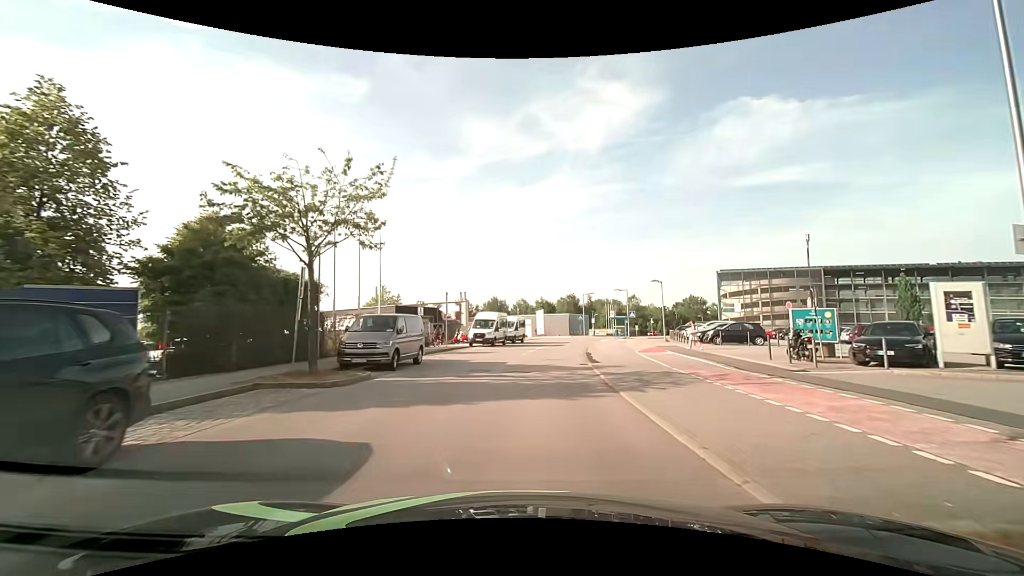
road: residential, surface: asphalt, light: Day
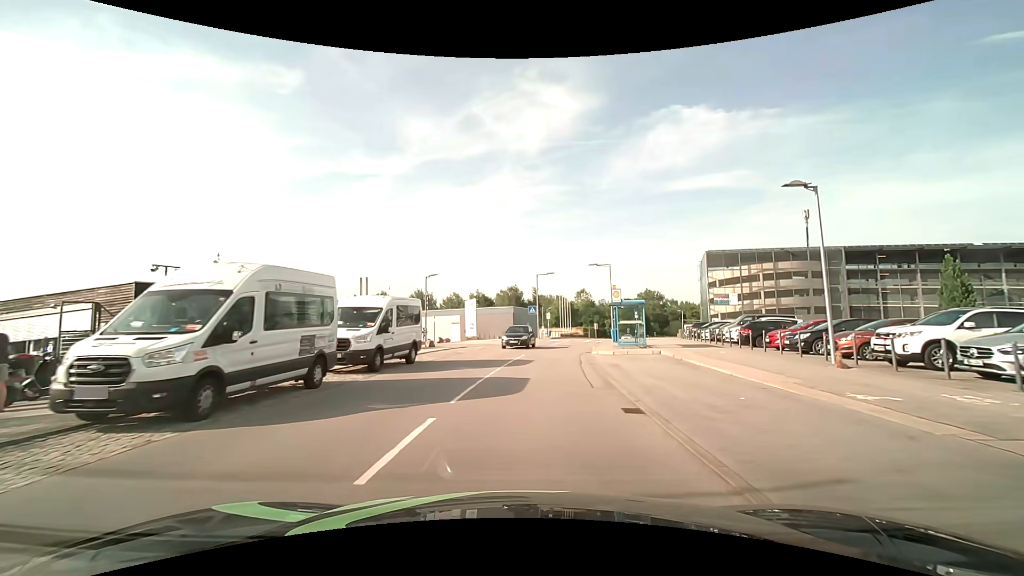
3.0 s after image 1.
(+2.0, +29.4) m; +7°
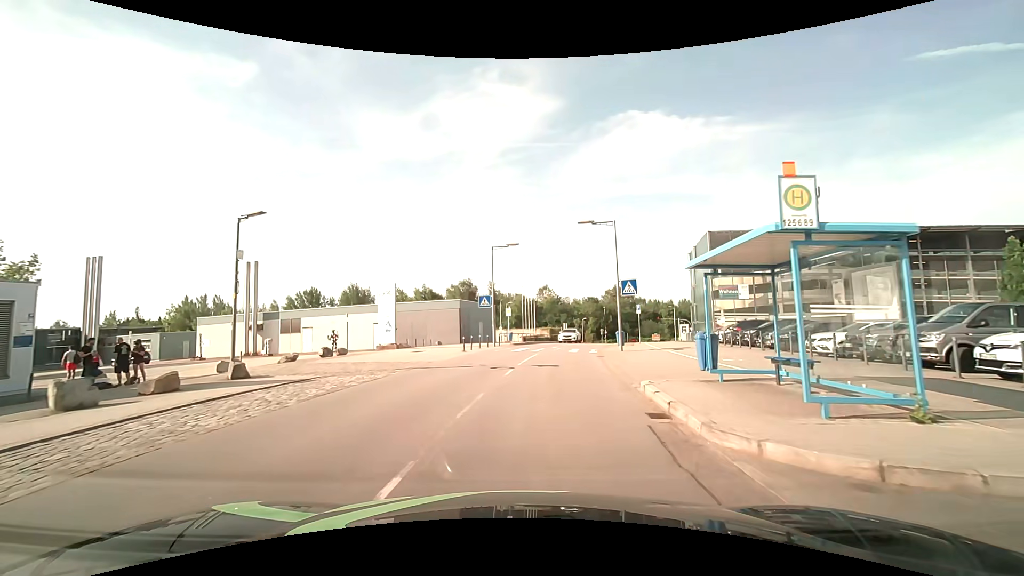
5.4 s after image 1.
(+0.8, +19.1) m; +5°
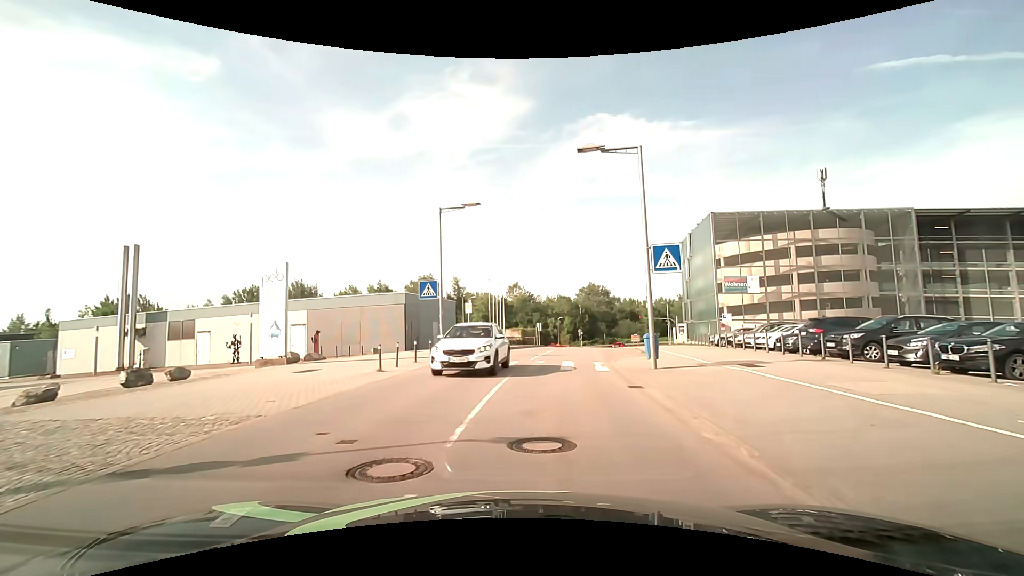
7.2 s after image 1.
(+0.3, +11.4) m; +3°
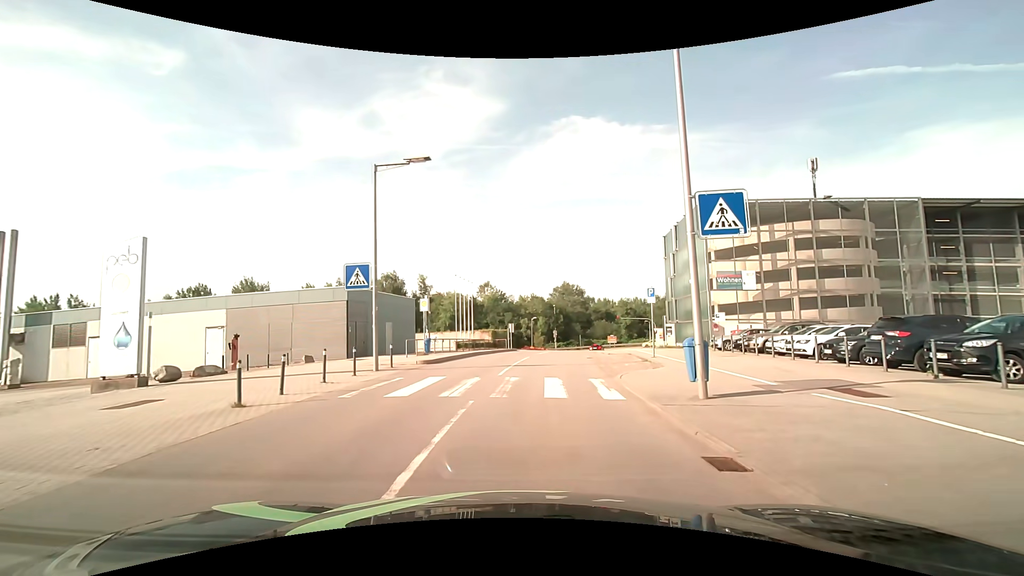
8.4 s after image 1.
(+0.2, +6.2) m; +3°
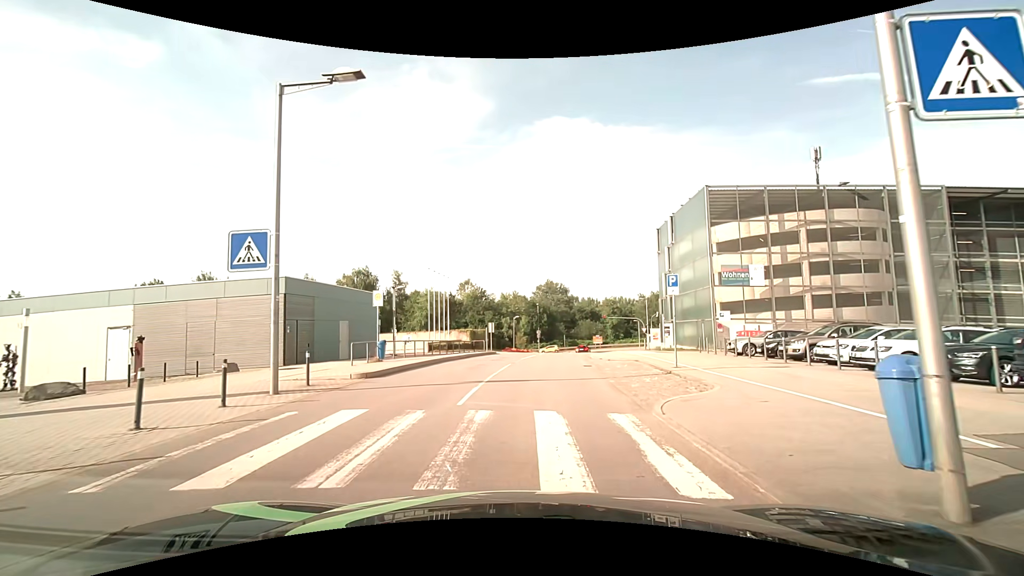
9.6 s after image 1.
(+0.1, +5.6) m; +3°
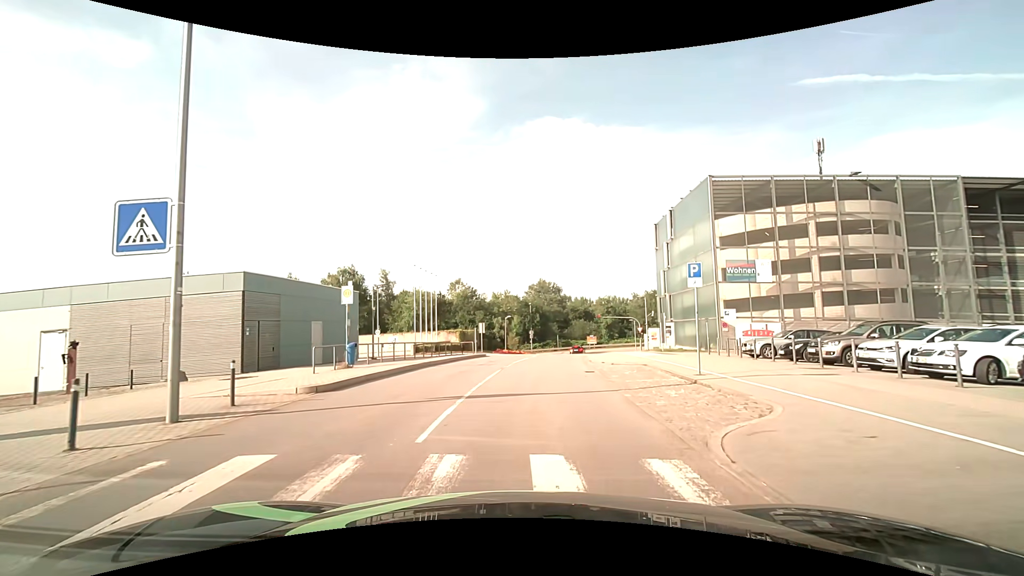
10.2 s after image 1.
(0.0, +2.9) m; +1°
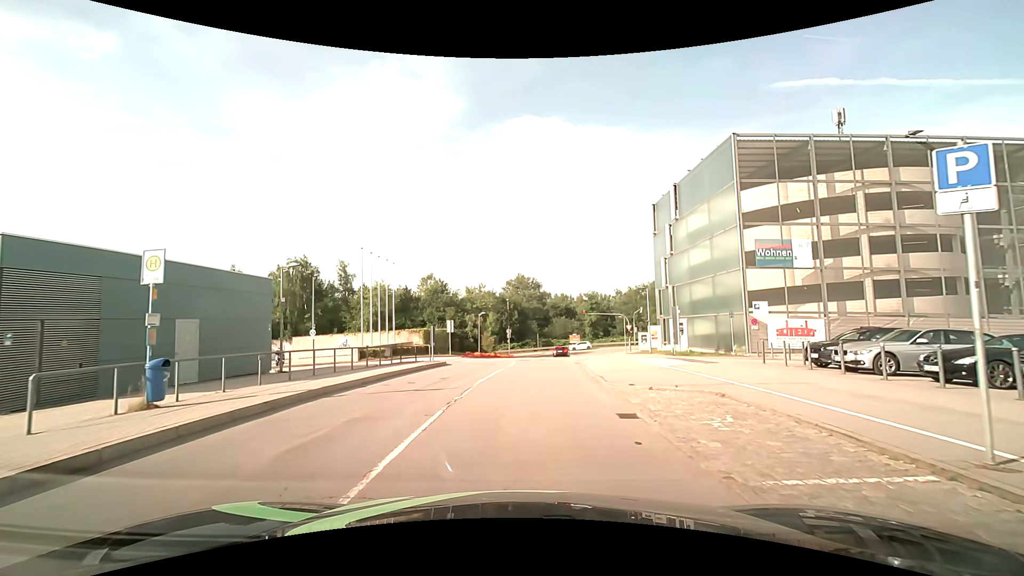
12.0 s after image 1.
(+0.2, +9.0) m; +1°
(0, +10) (+1, +20) (+2, +30) (+5, +40) (+7, +49) (+9, +59) (+10, +69) (+13, +79) (+21, +83) (+31, +83) m
